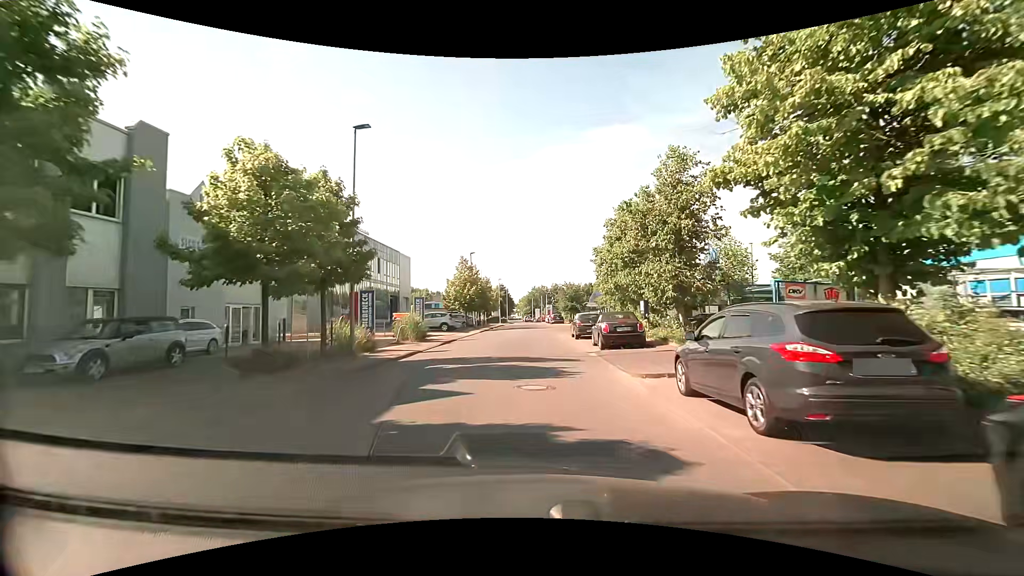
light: Day
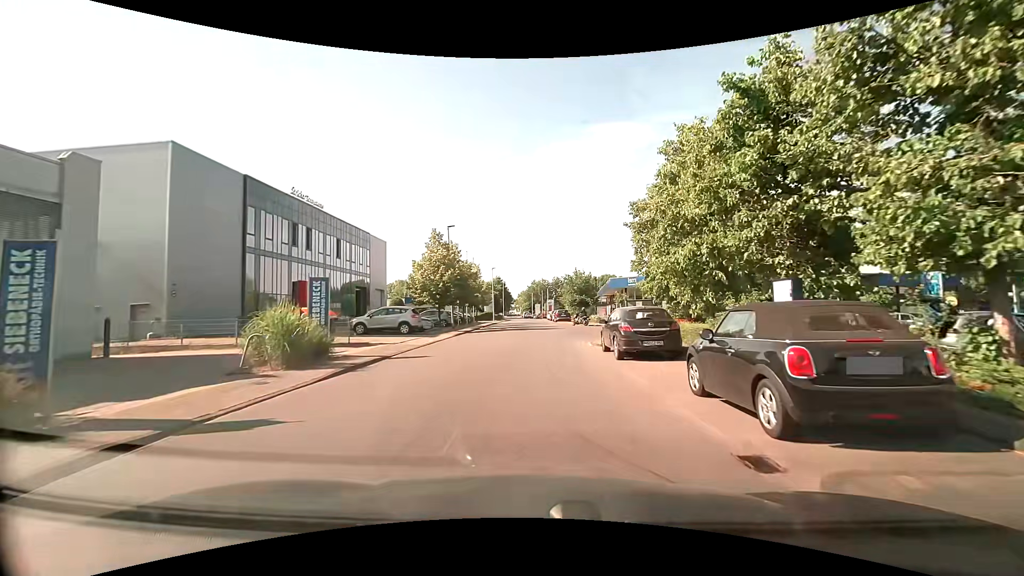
(-0.2, +13.5) m; 0°
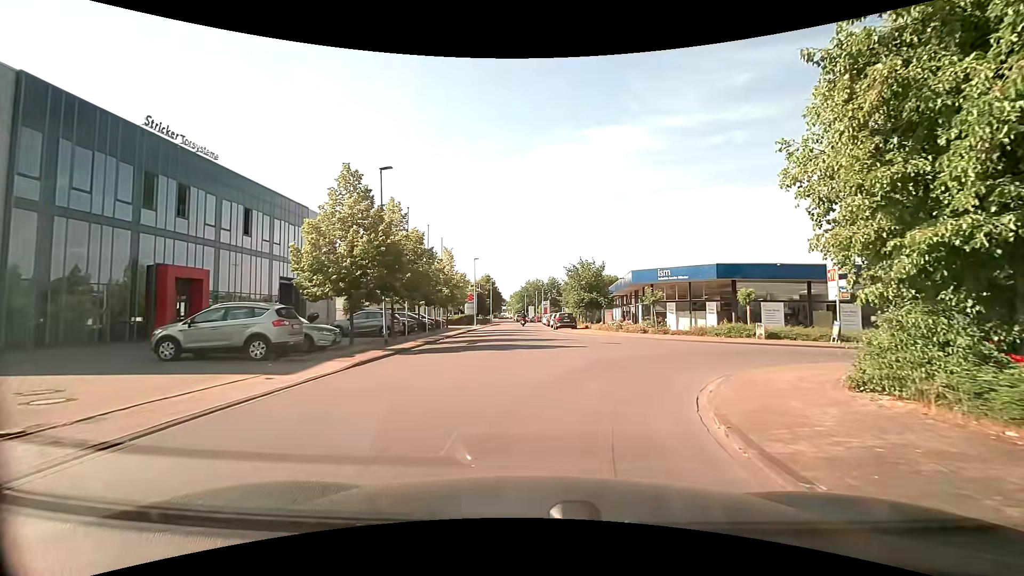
(-0.1, +15.2) m; 0°
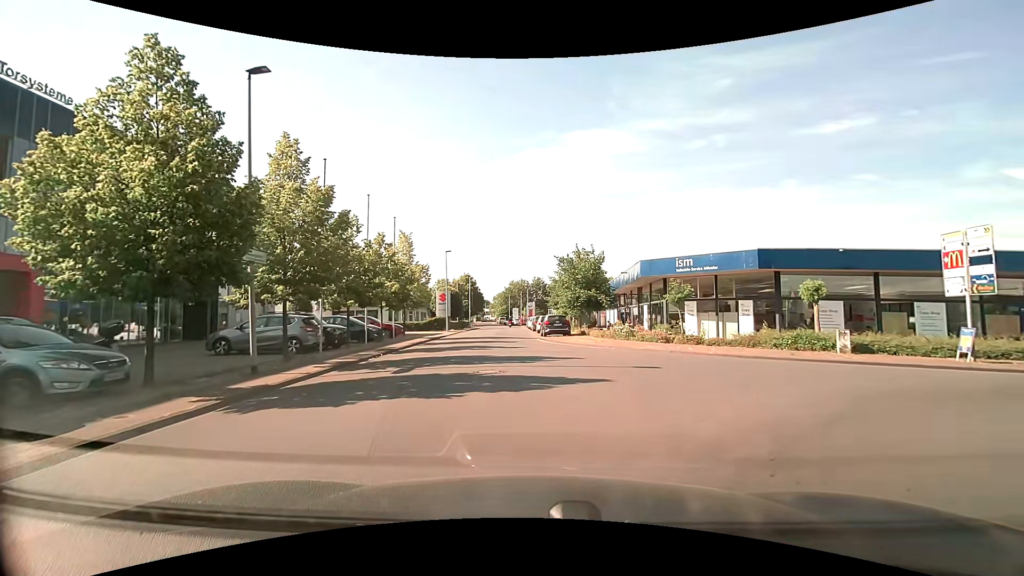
(+0.1, +8.9) m; +3°
